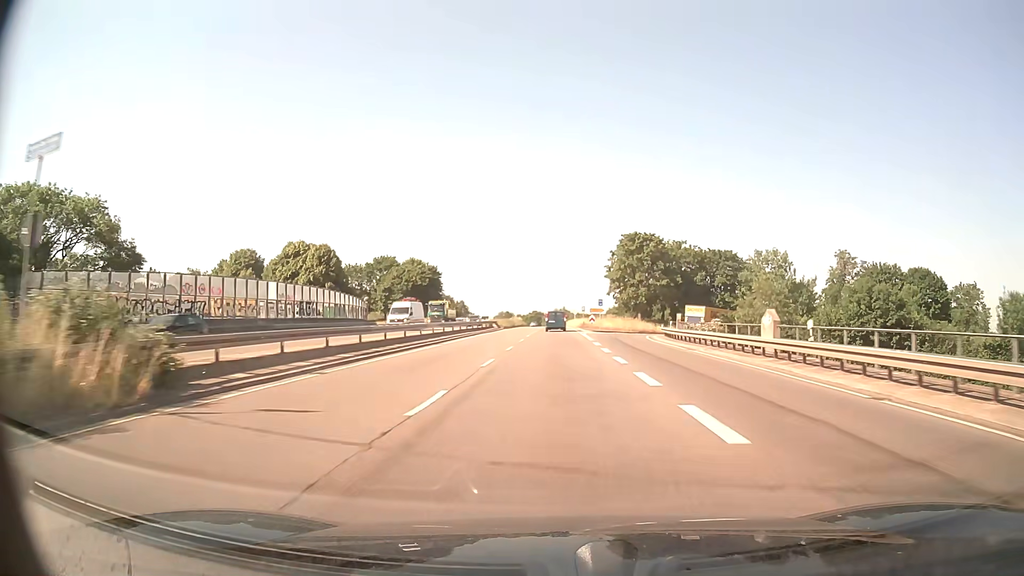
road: trunk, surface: asphalt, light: Day
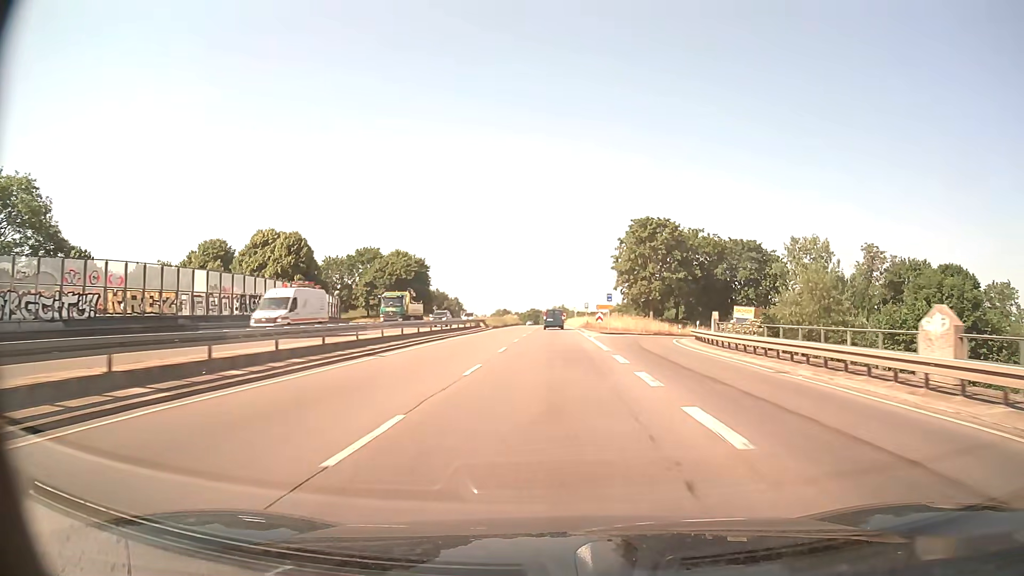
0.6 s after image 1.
(0.0, +12.3) m; 0°
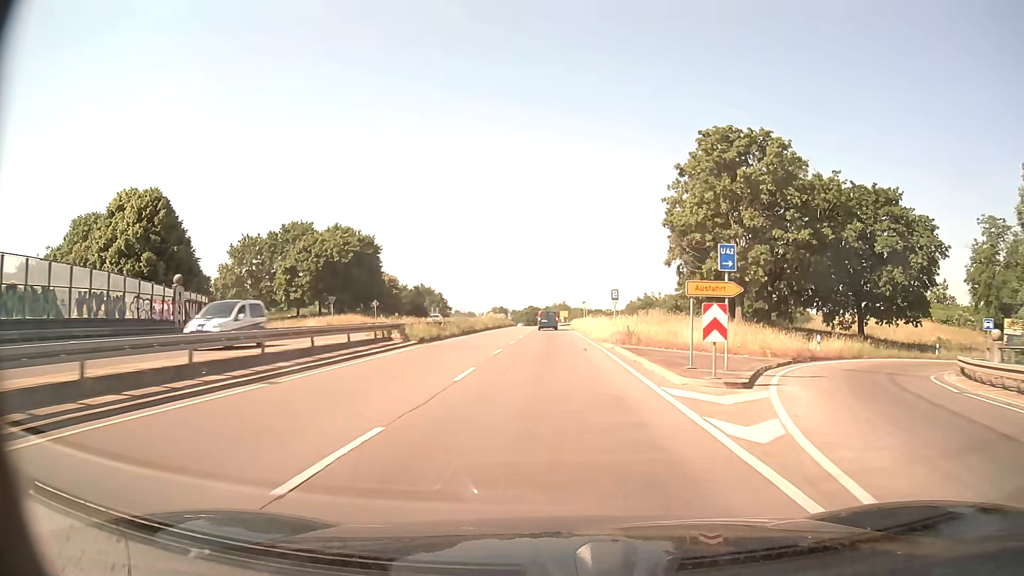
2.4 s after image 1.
(+0.2, +36.9) m; 0°
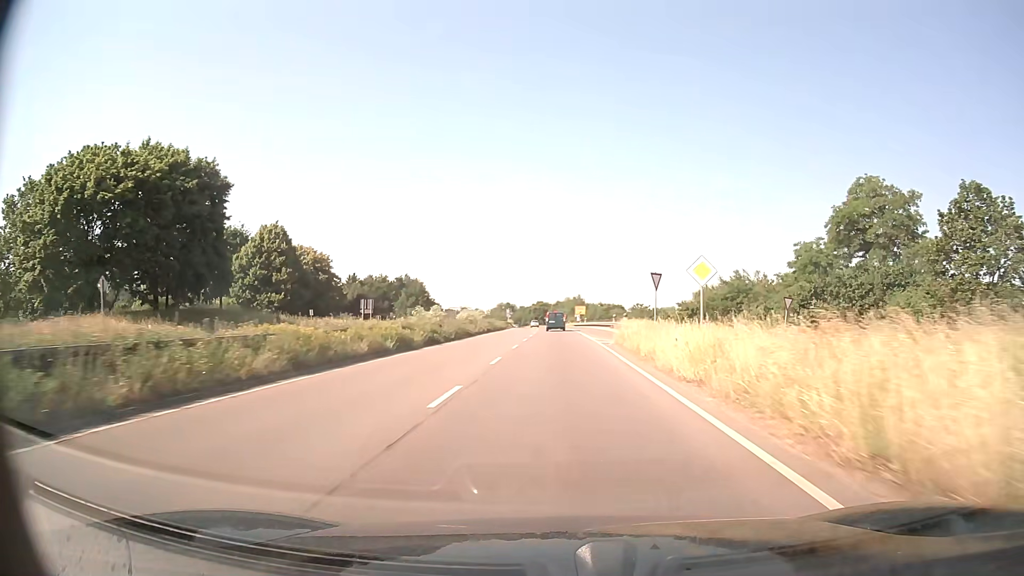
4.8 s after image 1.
(-0.5, +49.3) m; -1°
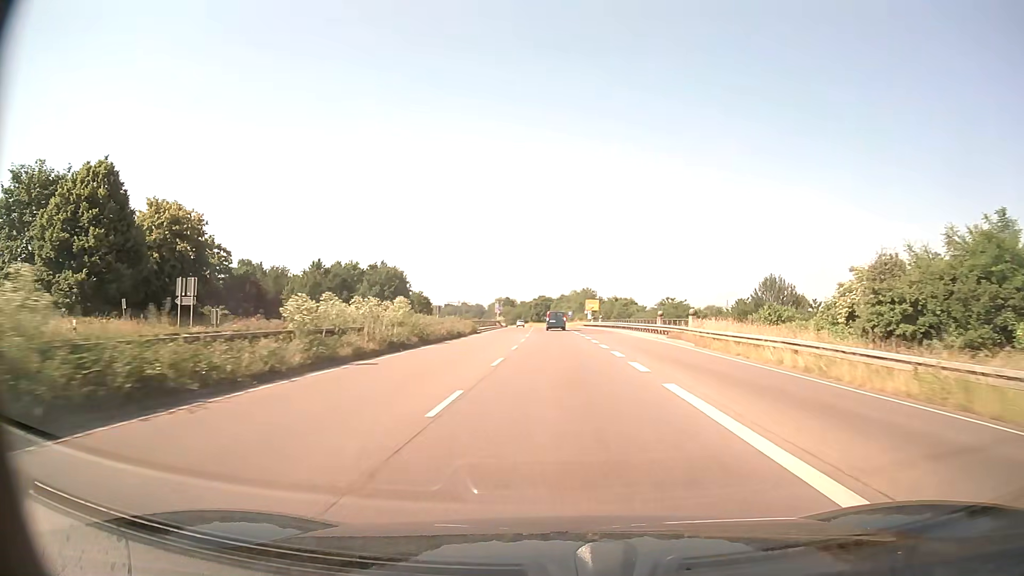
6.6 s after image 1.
(0.0, +37.1) m; 0°
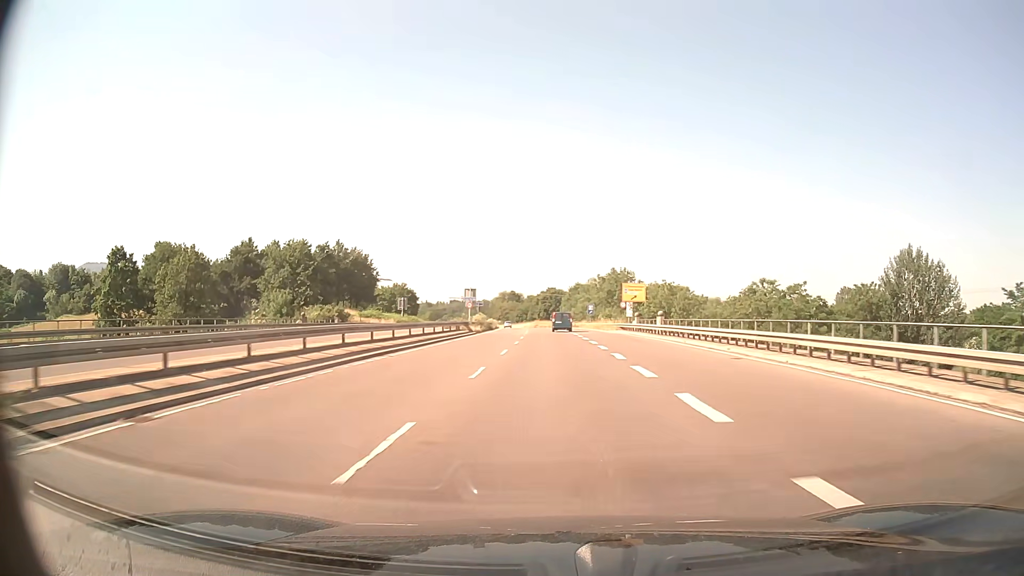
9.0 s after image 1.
(-0.4, +49.7) m; -1°
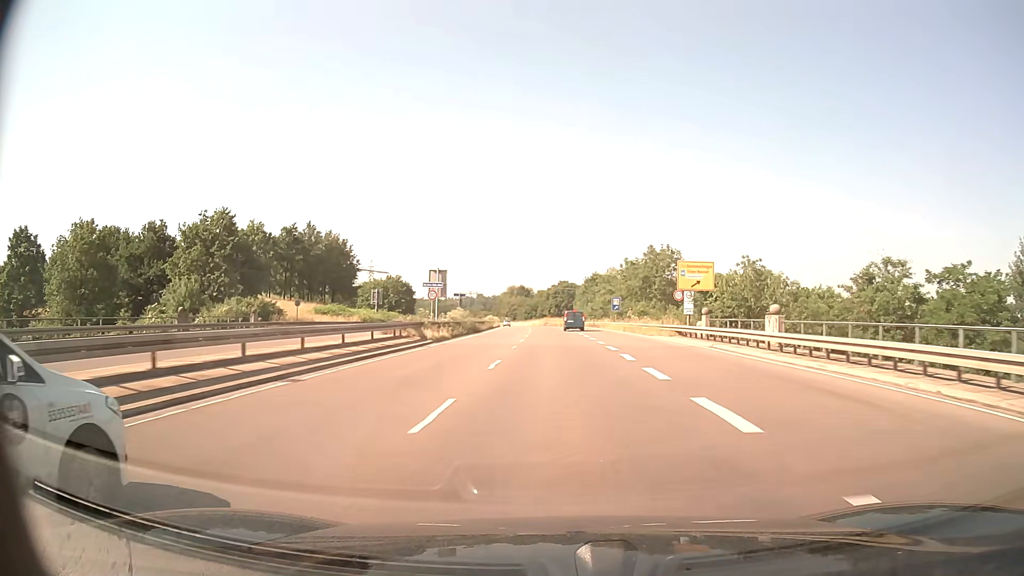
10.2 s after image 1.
(-0.4, +24.8) m; -1°
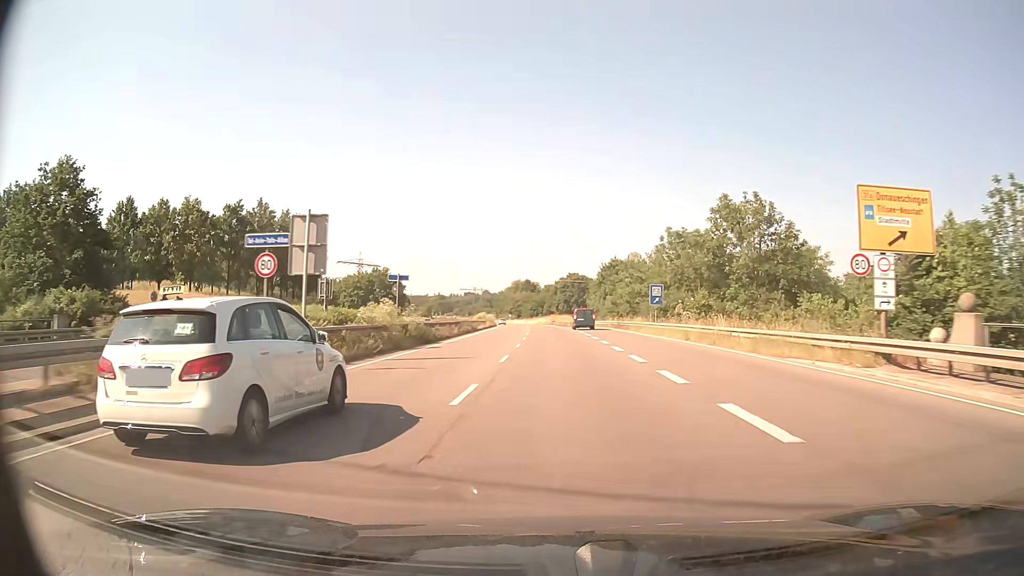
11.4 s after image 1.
(-0.2, +24.8) m; -1°
(0, +10) (0, +20) (0, +30) (0, +40) (0, +50) (-1, +60) (-1, +70) (-1, +80) (-2, +90) (-3, +100) m
